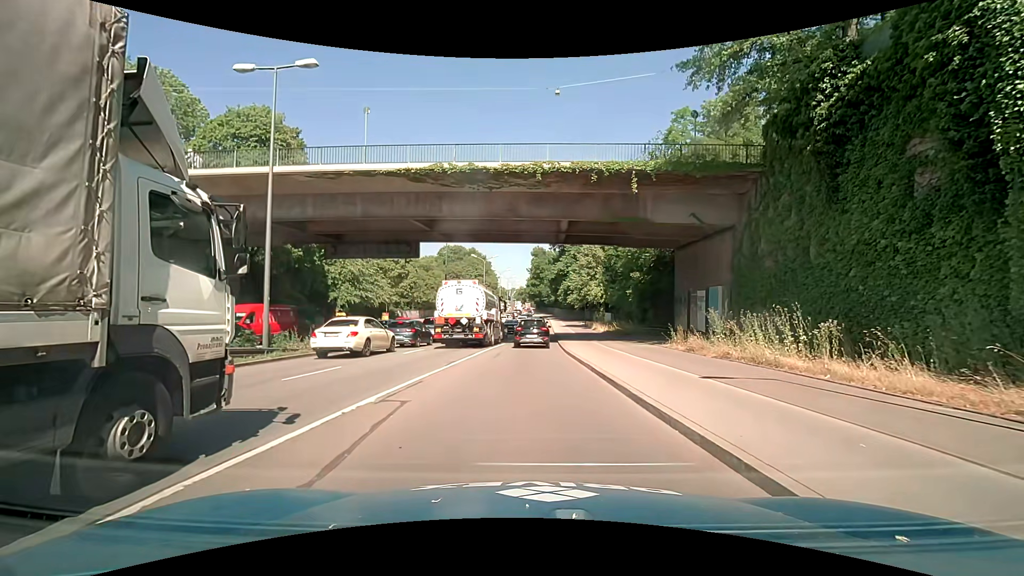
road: trunk_link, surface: asphalt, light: Day
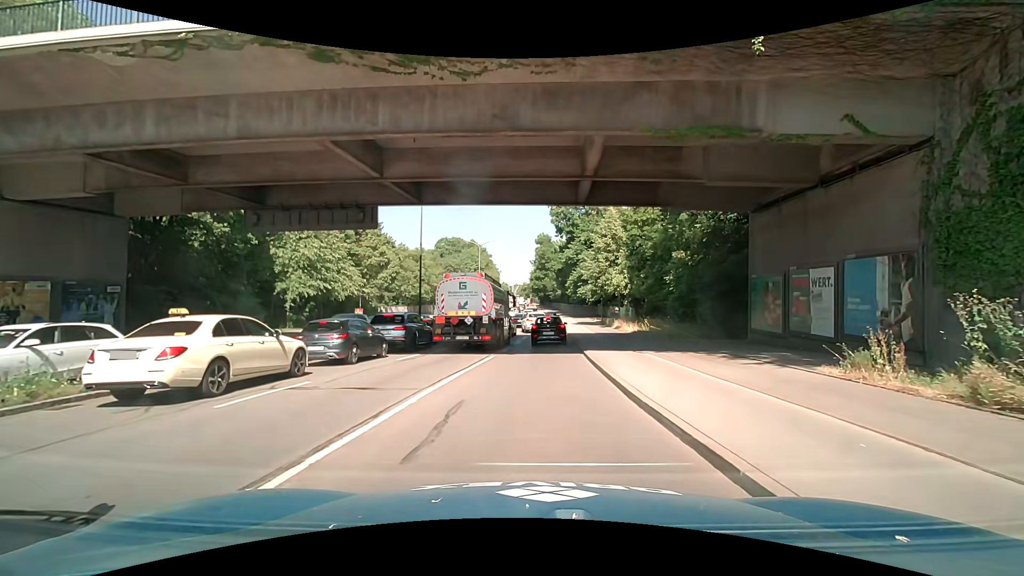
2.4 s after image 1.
(-0.4, +12.4) m; -2°
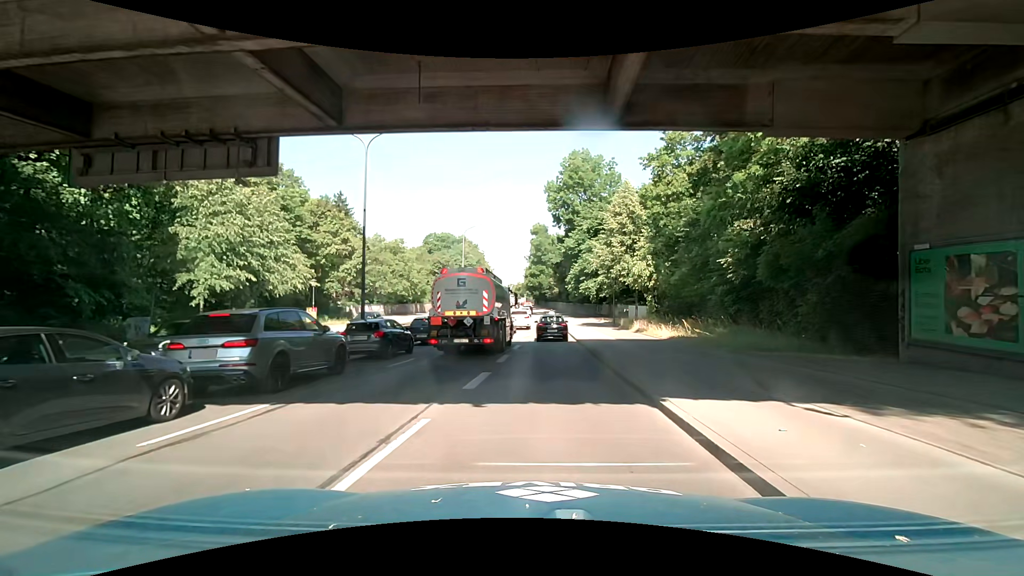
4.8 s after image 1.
(0.0, +11.1) m; -1°
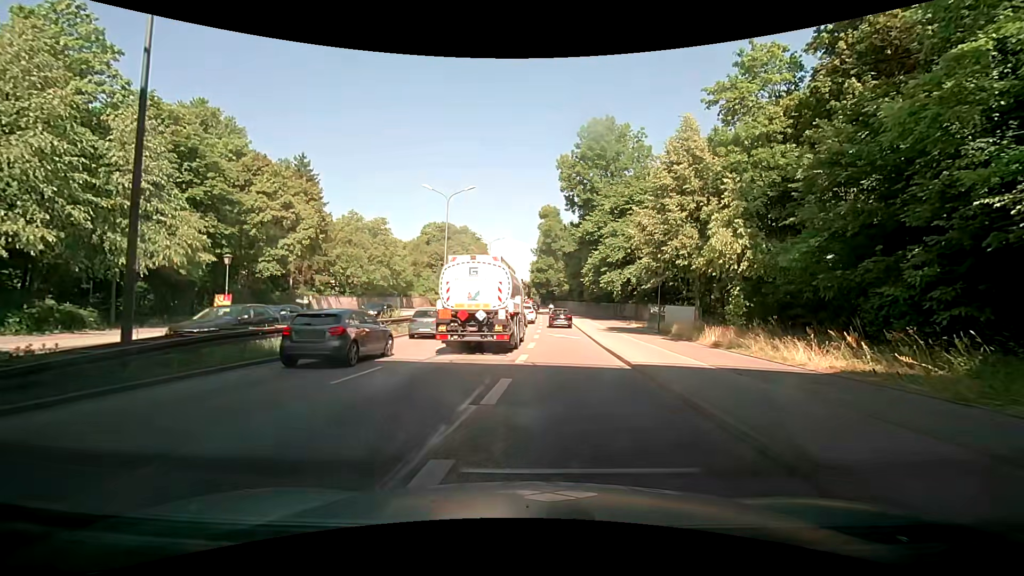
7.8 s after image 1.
(+0.5, +14.2) m; +1°
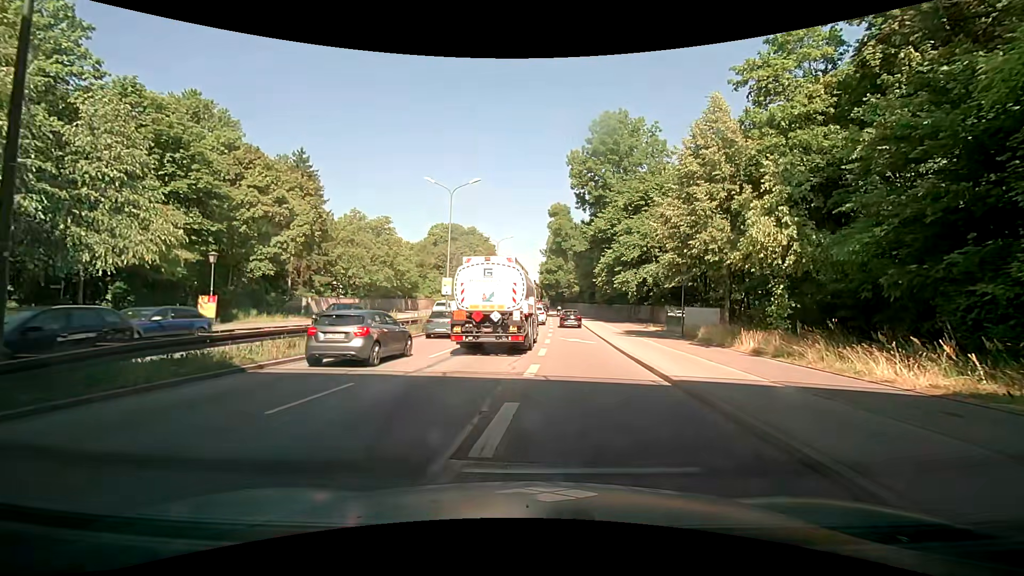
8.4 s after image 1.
(0.0, +2.8) m; -1°
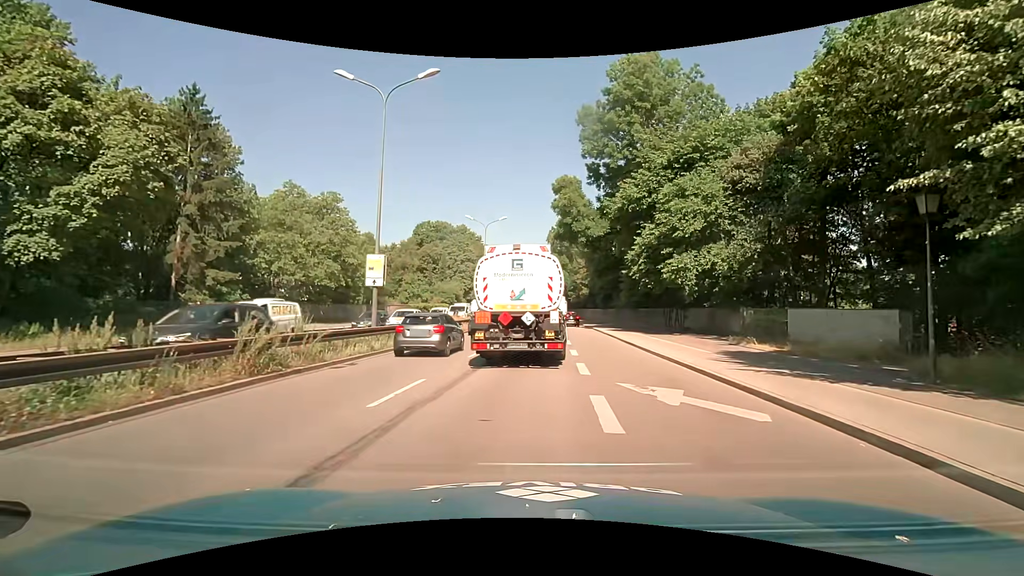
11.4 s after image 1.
(-0.3, +17.3) m; 0°
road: trunk
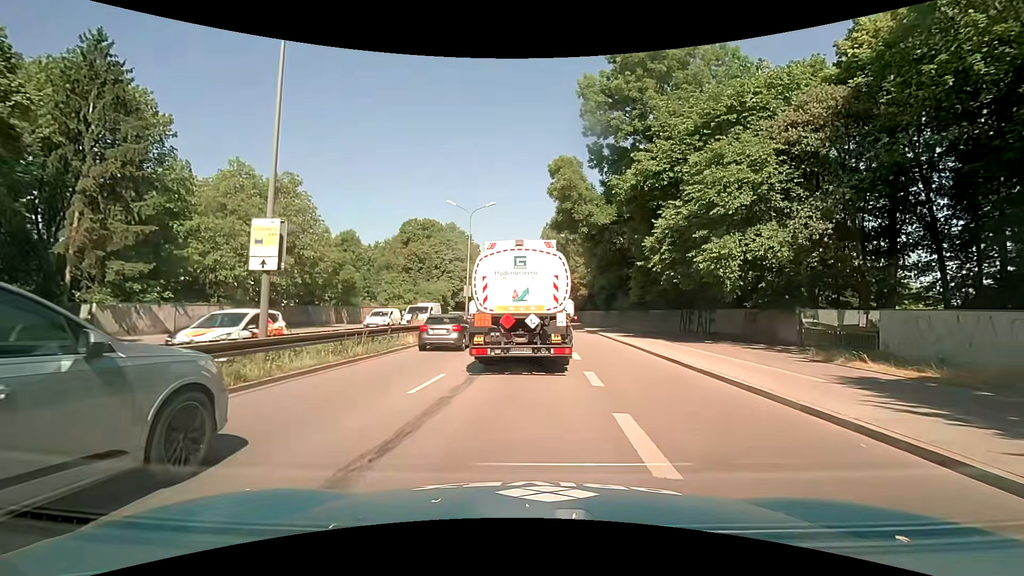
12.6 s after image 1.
(0.0, +7.4) m; 0°
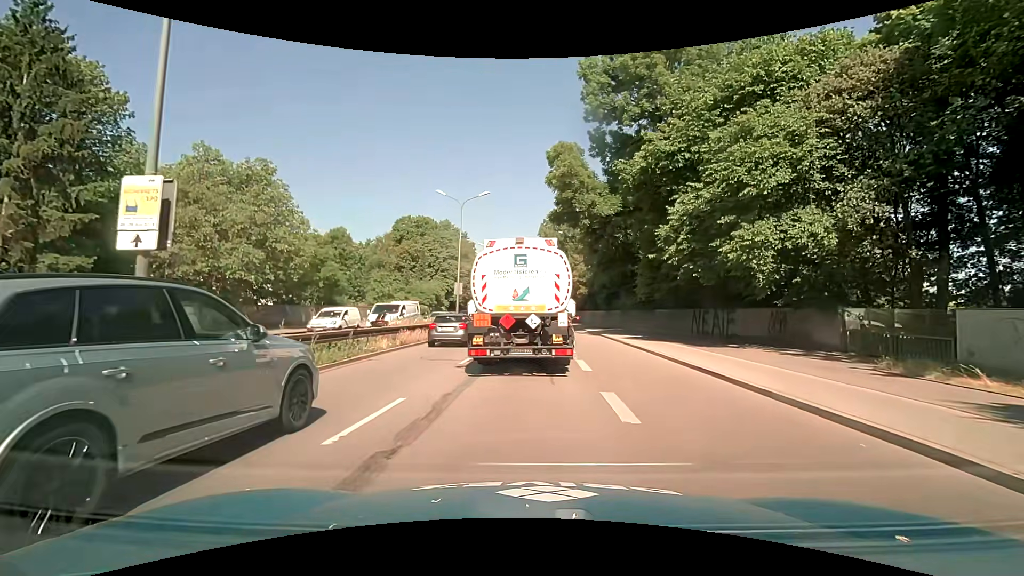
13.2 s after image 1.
(0.0, +3.6) m; +1°
(0, +10) (0, +20) (0, +30) (0, +40) (0, +50) (0, +60) (0, +70) (0, +80) (0, +90) (0, +100) m
